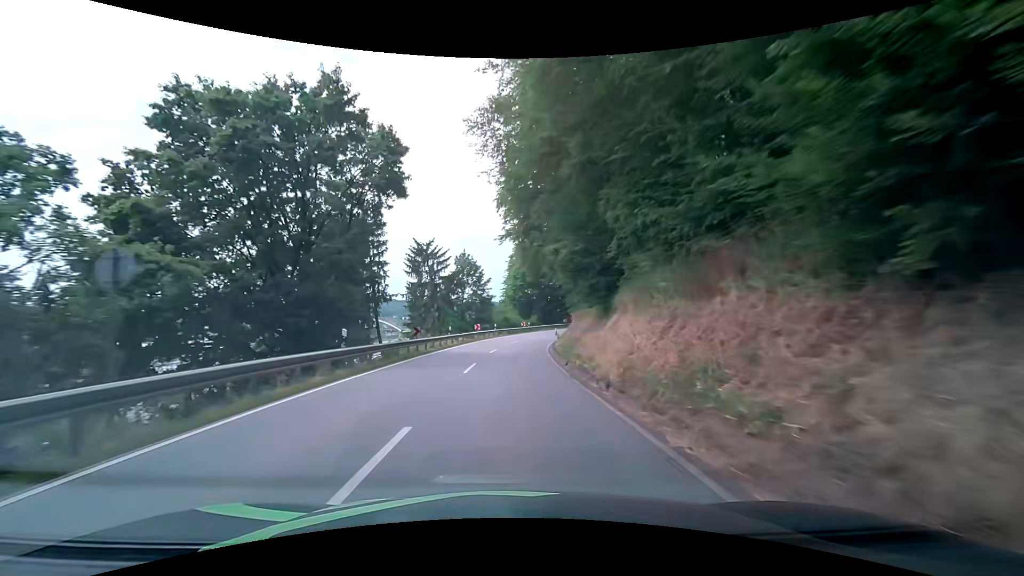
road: secondary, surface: asphalt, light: Day
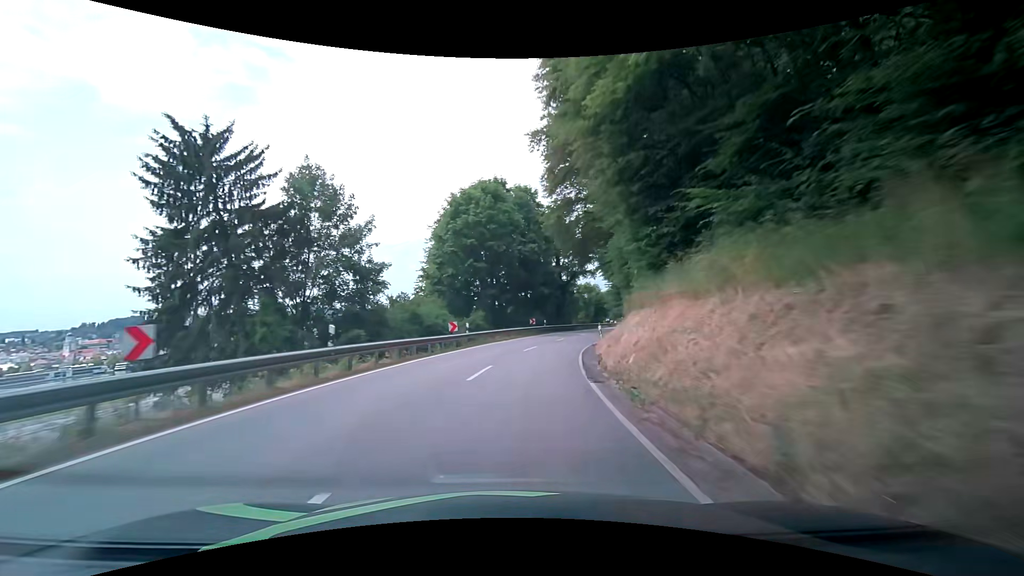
(+0.7, +39.2) m; +5°
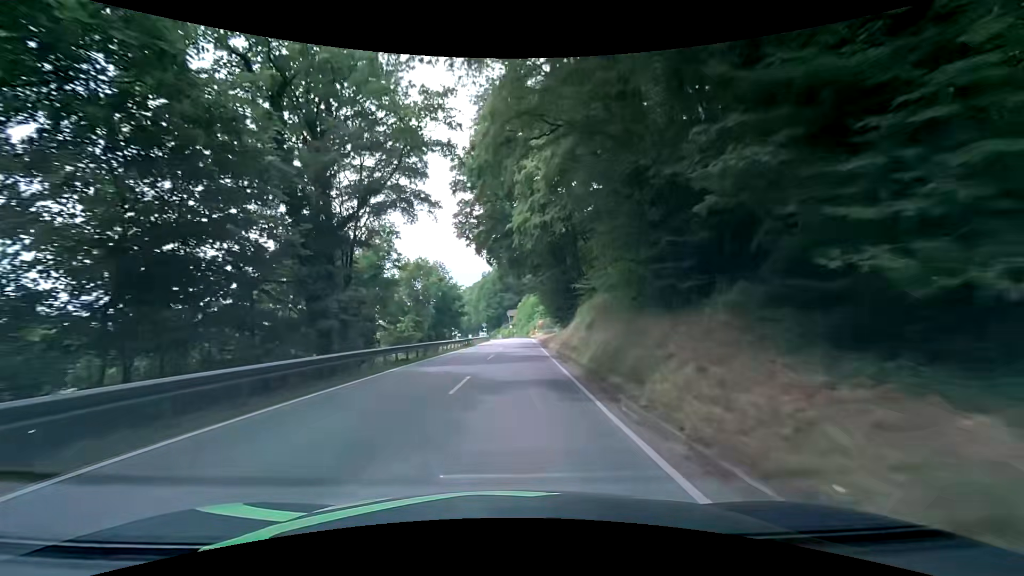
(+8.2, +48.5) m; +18°
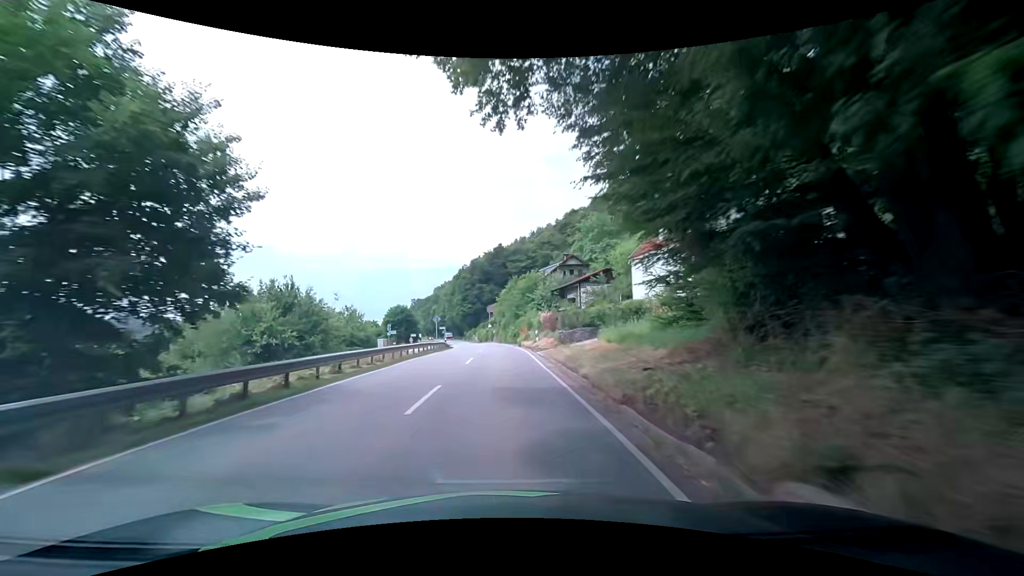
(+1.4, +39.0) m; +3°
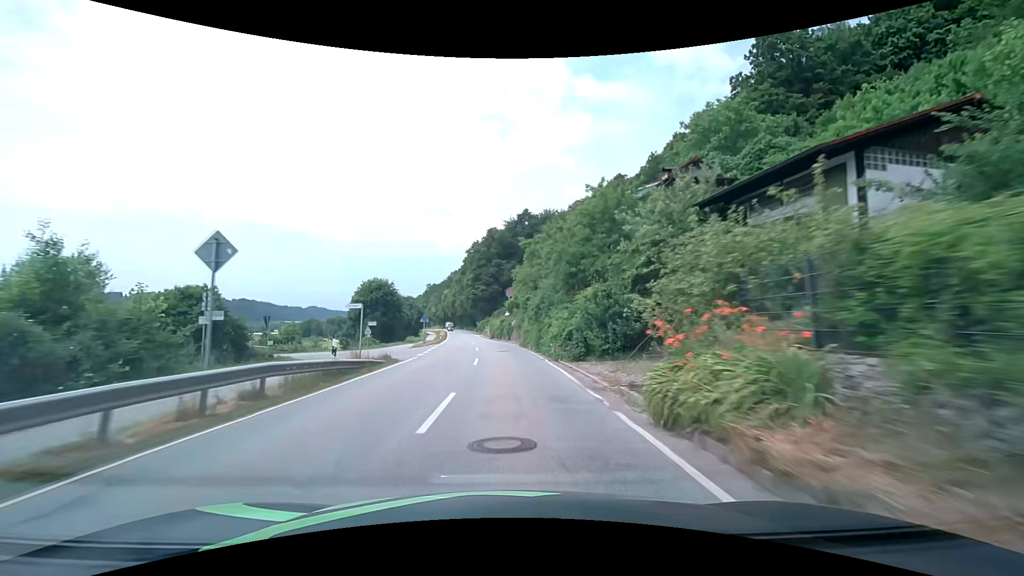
(-0.7, +38.4) m; -3°
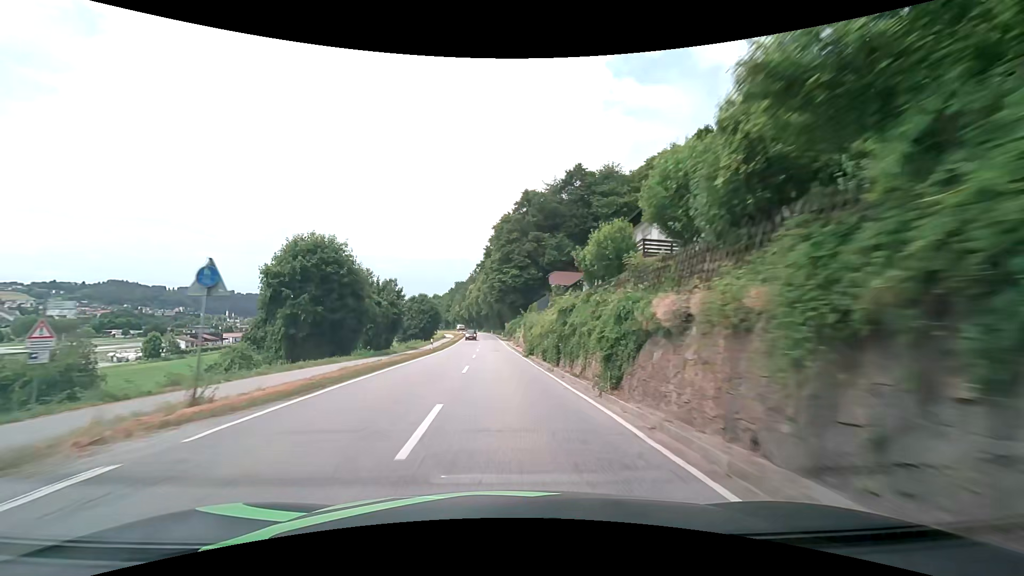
(-1.1, +38.4) m; -4°
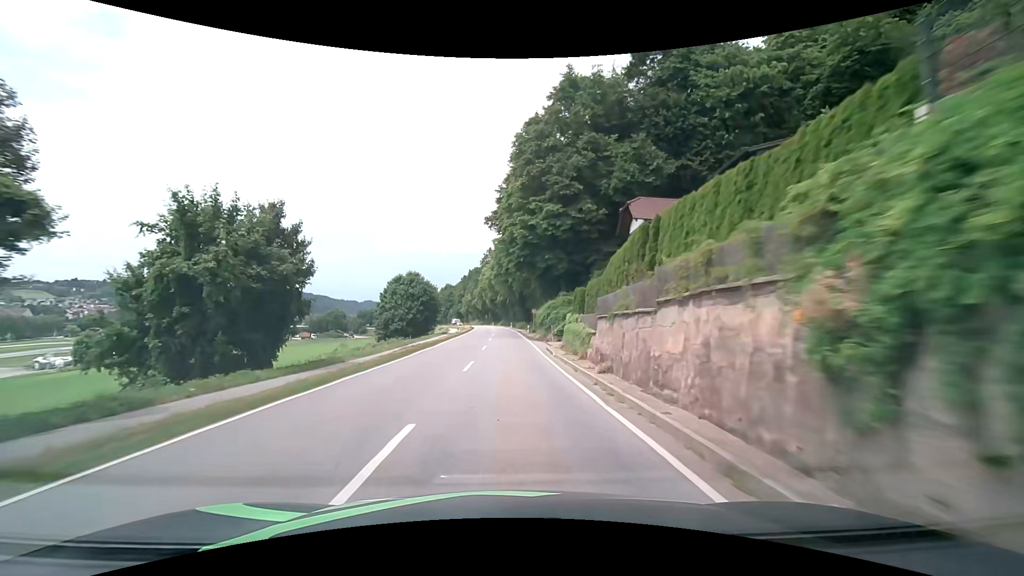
(-0.5, +38.8) m; -1°
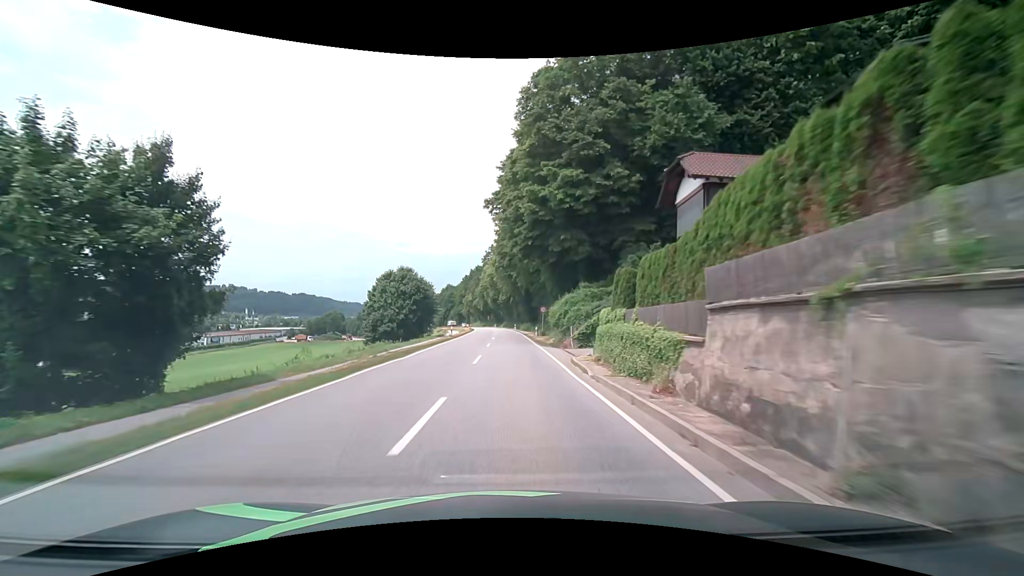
(-0.1, +9.8) m; 0°
(0, +10) (0, +20) (0, +30) (0, +40) (0, +50) (0, +60) (0, +70) (-1, +80) (-1, +90) (-2, +100) m
